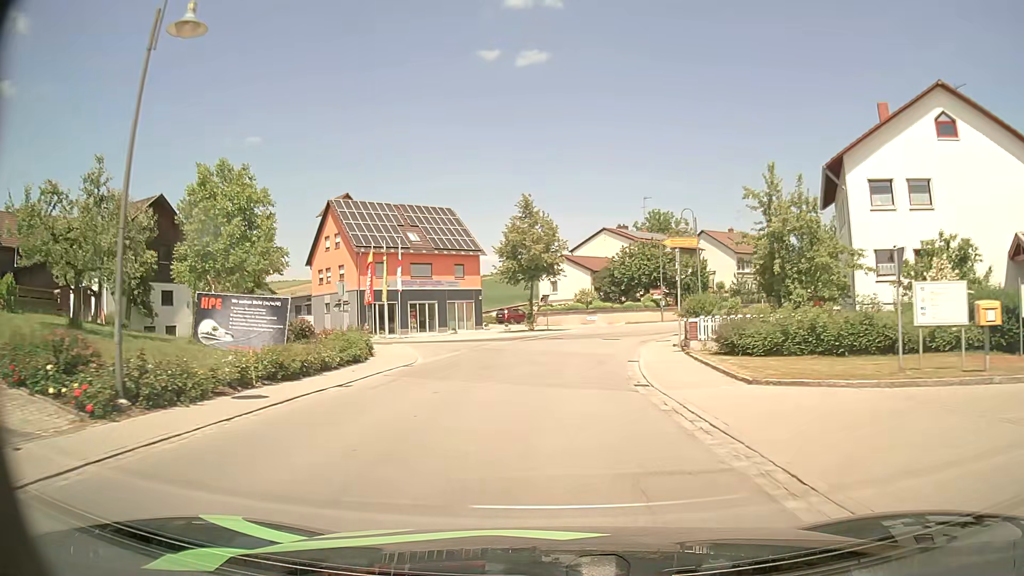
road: secondary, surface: asphalt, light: Day
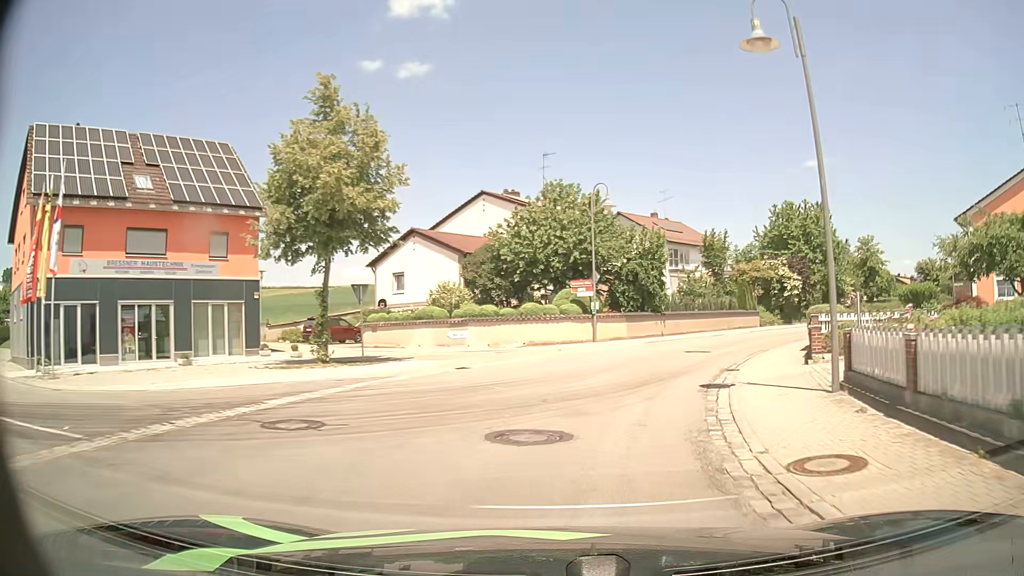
(+1.9, +27.4) m; +11°
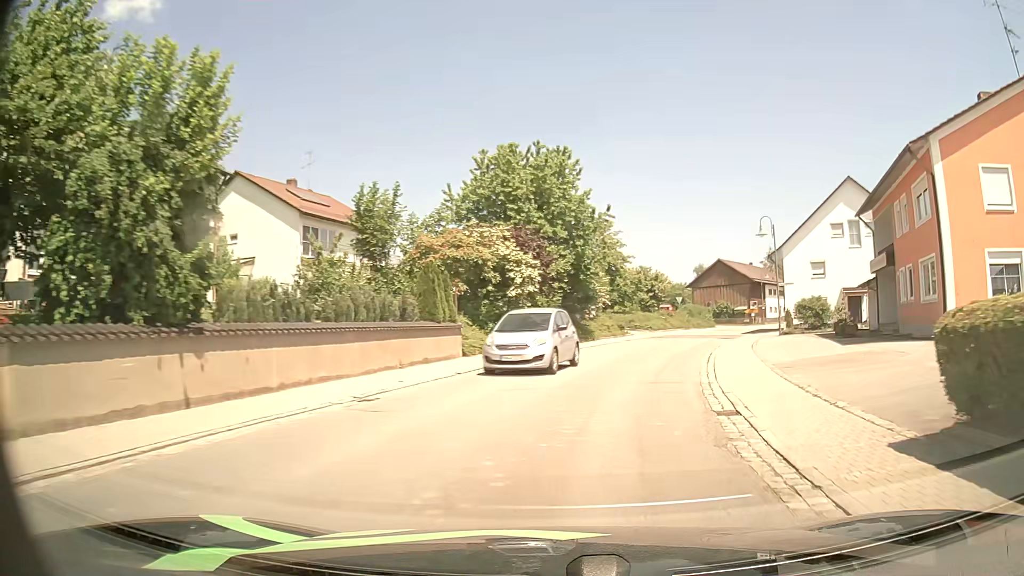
(+5.5, +24.5) m; +28°
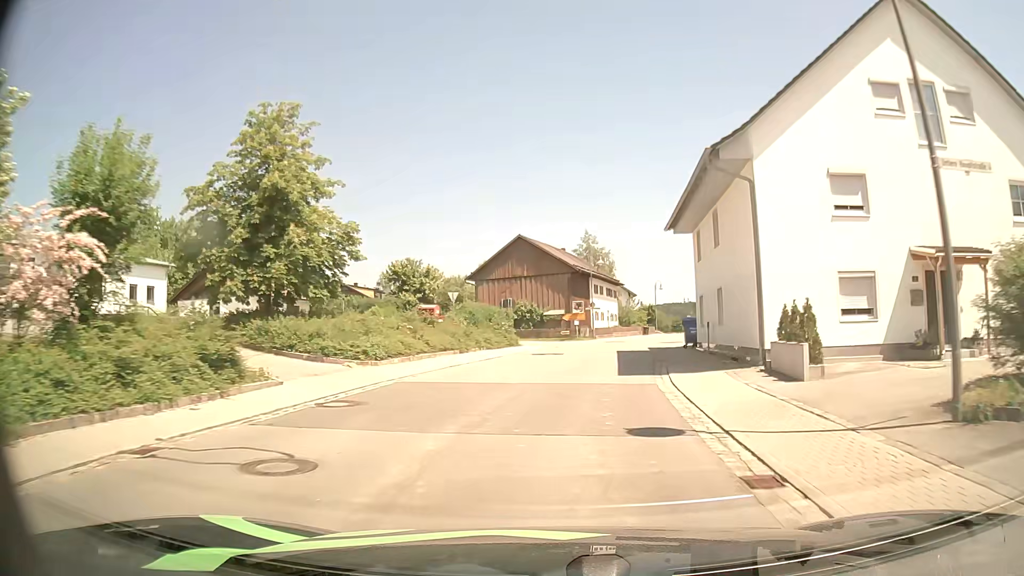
(+6.6, +33.2) m; +18°
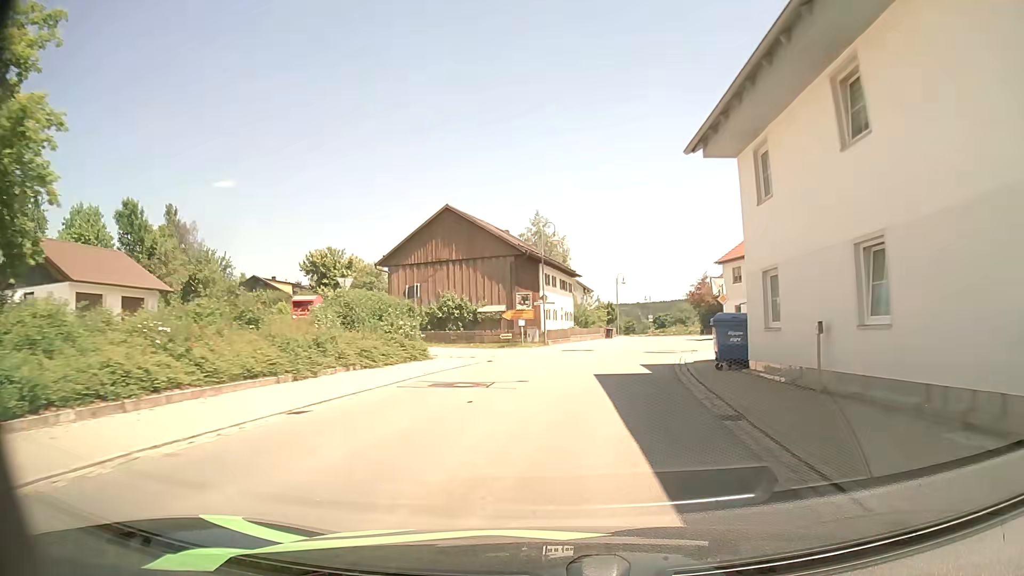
(+0.6, +14.6) m; +5°
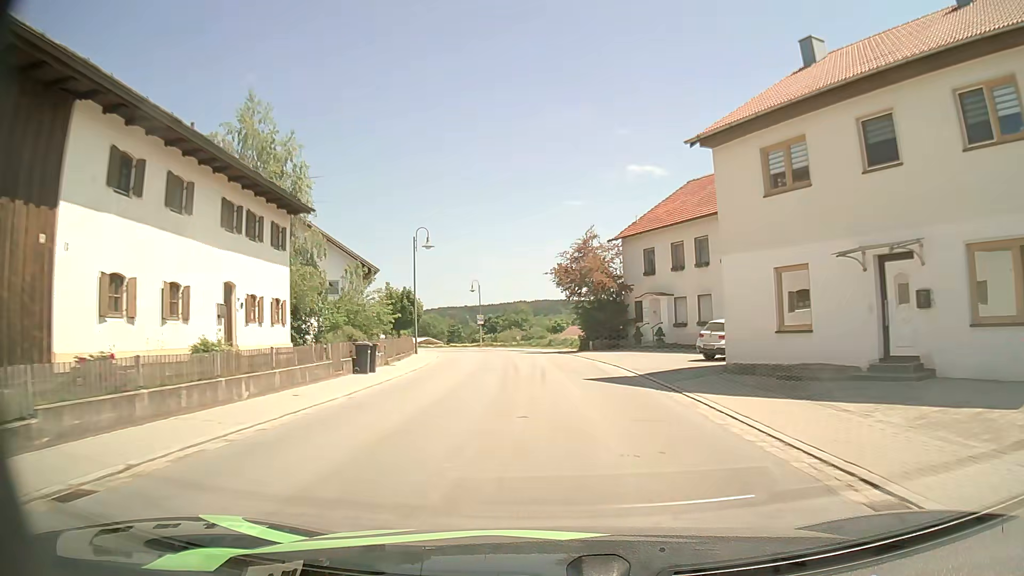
(+5.0, +37.4) m; +15°
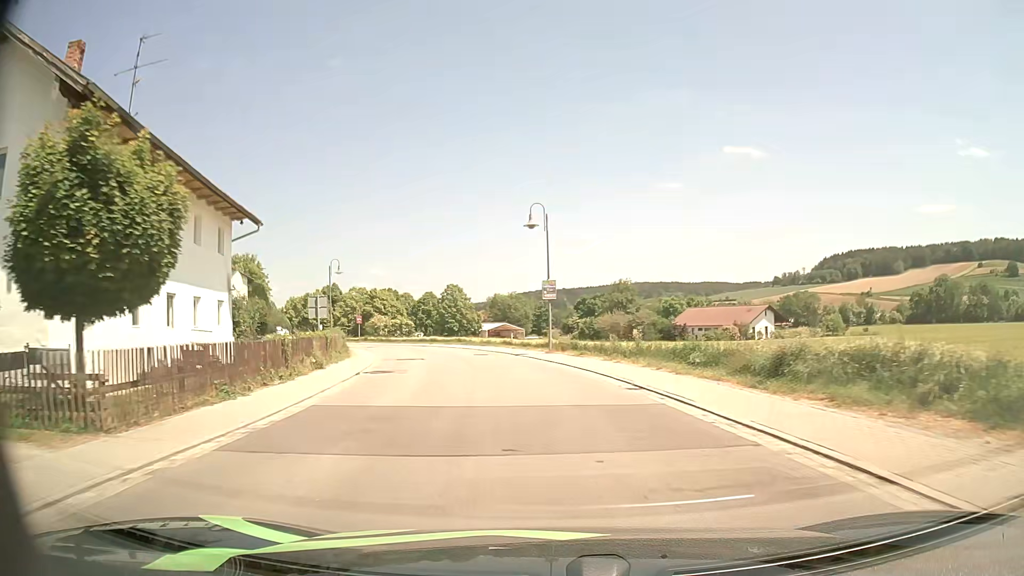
(-2.4, +38.3) m; -9°
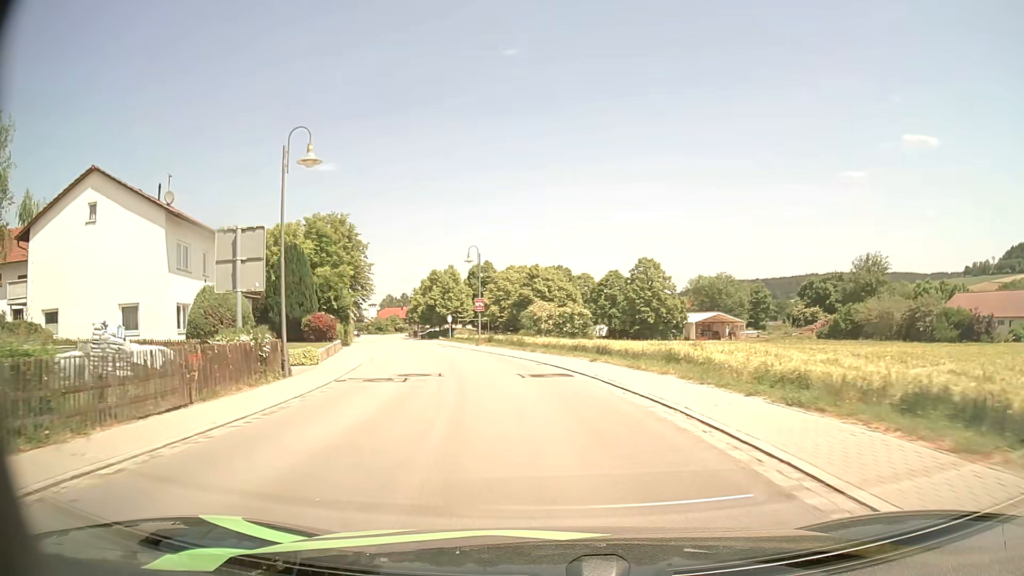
(-4.9, +36.6) m; -16°
(0, +10) (-2, +20) (-4, +30) (-6, +39) (-9, +49) (-12, +59) (-14, +68) (-17, +78) (-20, +87) (-23, +97) m
